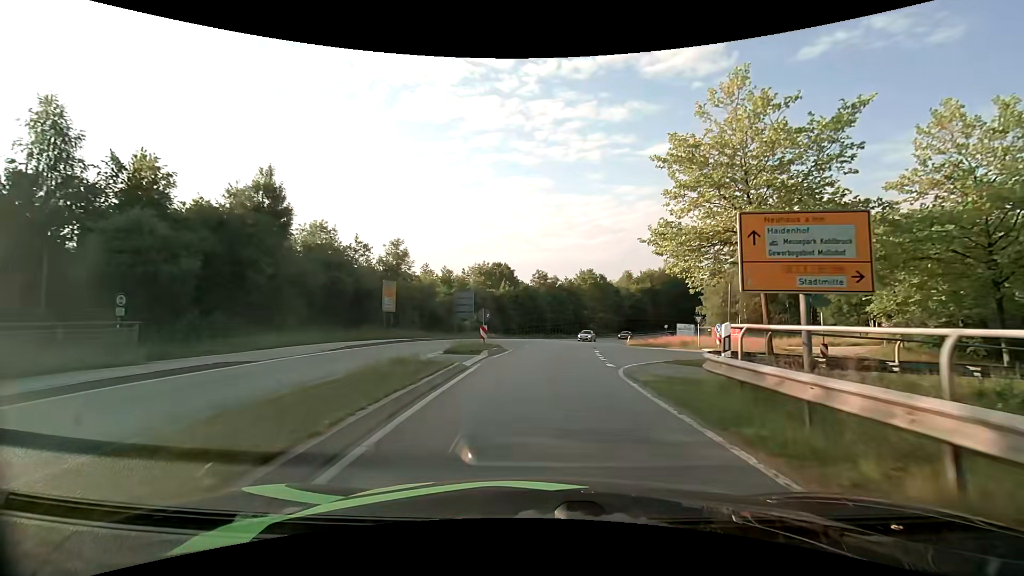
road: primary_link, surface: asphalt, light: Day
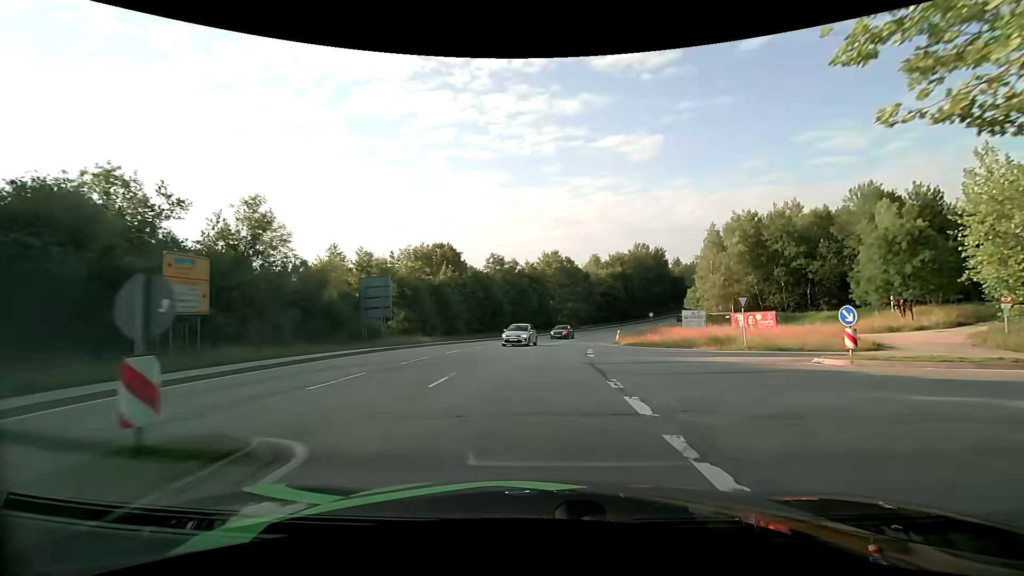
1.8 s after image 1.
(+0.7, +17.8) m; +5°
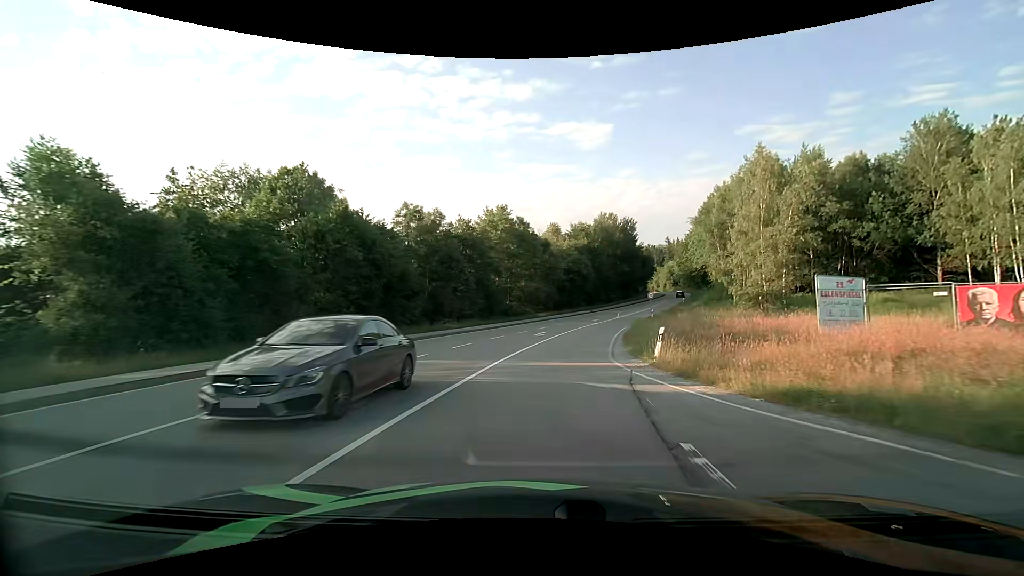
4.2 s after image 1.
(+1.0, +27.4) m; +5°
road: secondary
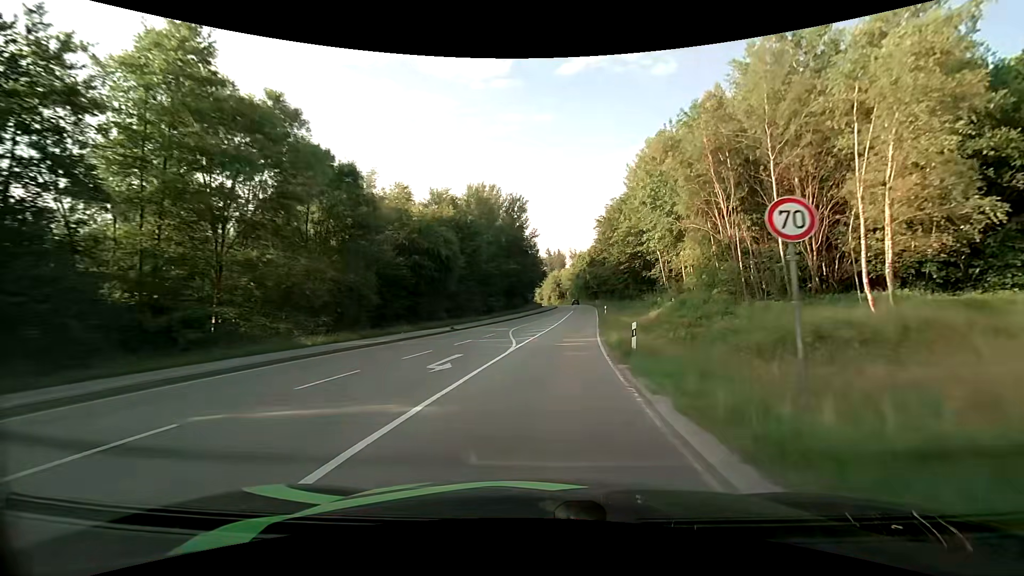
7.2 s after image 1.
(+4.7, +39.8) m; +14°
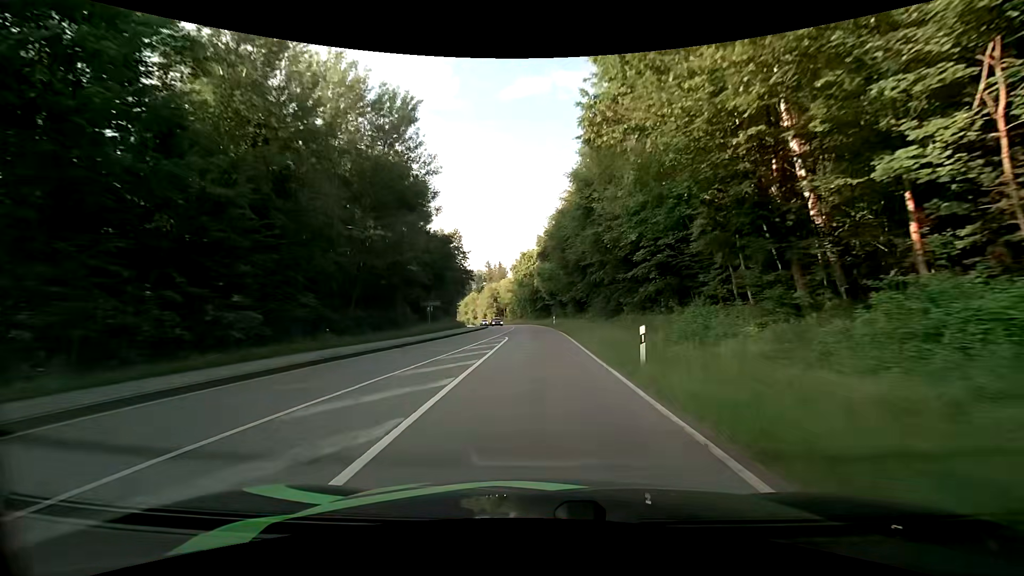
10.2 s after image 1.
(+3.3, +45.2) m; +7°
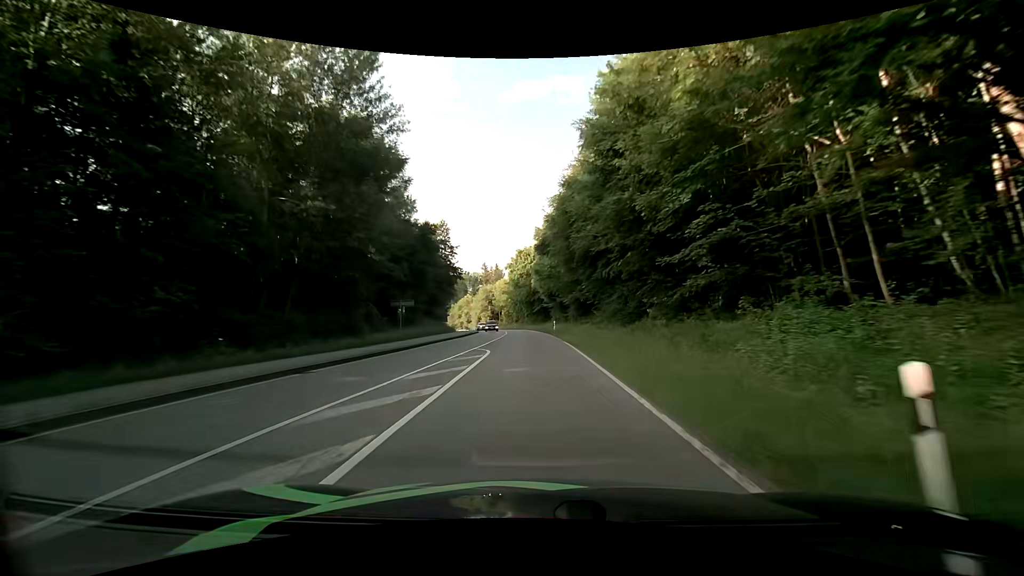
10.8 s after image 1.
(0.0, +9.4) m; +1°
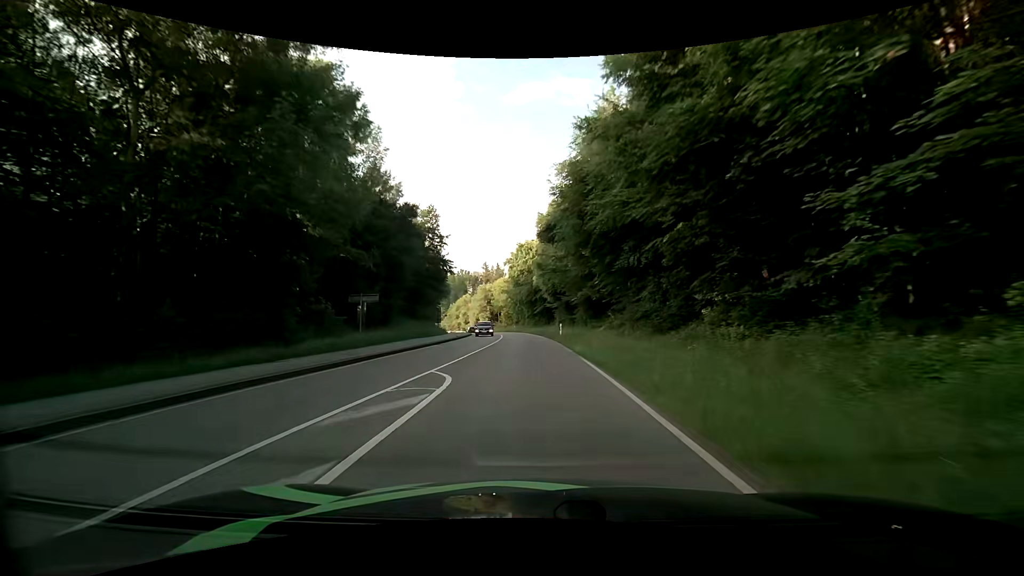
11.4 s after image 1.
(0.0, +9.4) m; -1°
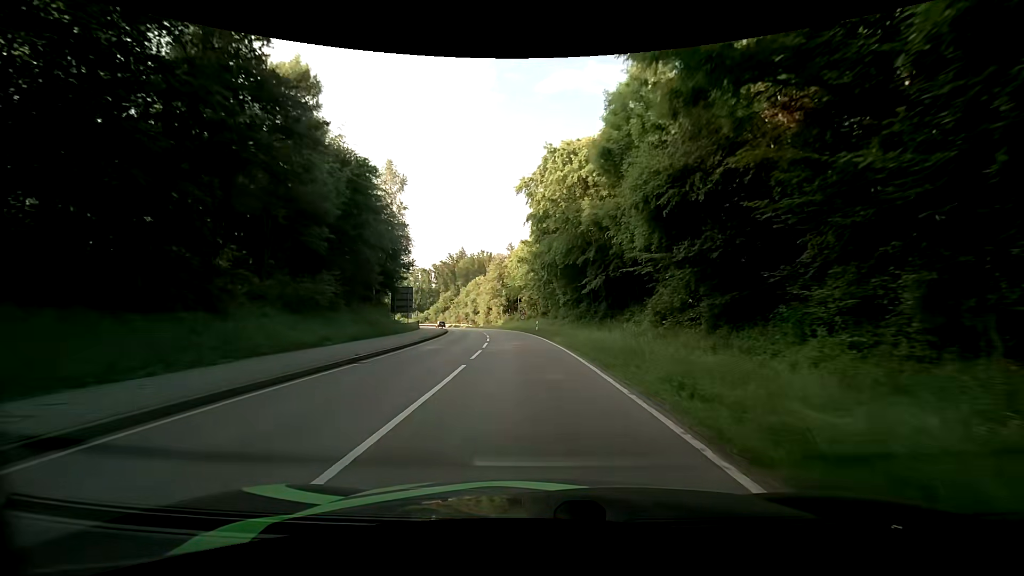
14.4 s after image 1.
(-0.9, +43.1) m; -3°
(0, +10) (0, +20) (-1, +30) (-2, +40) (-3, +50) (-5, +60) (-7, +69) (-9, +79) (-12, +89) (-15, +98) m
